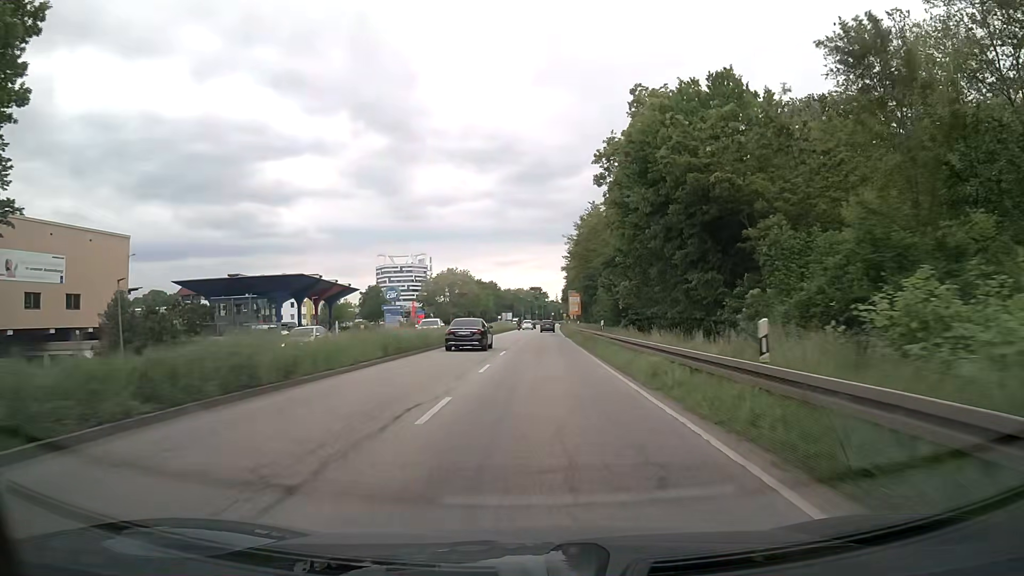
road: primary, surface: asphalt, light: Day
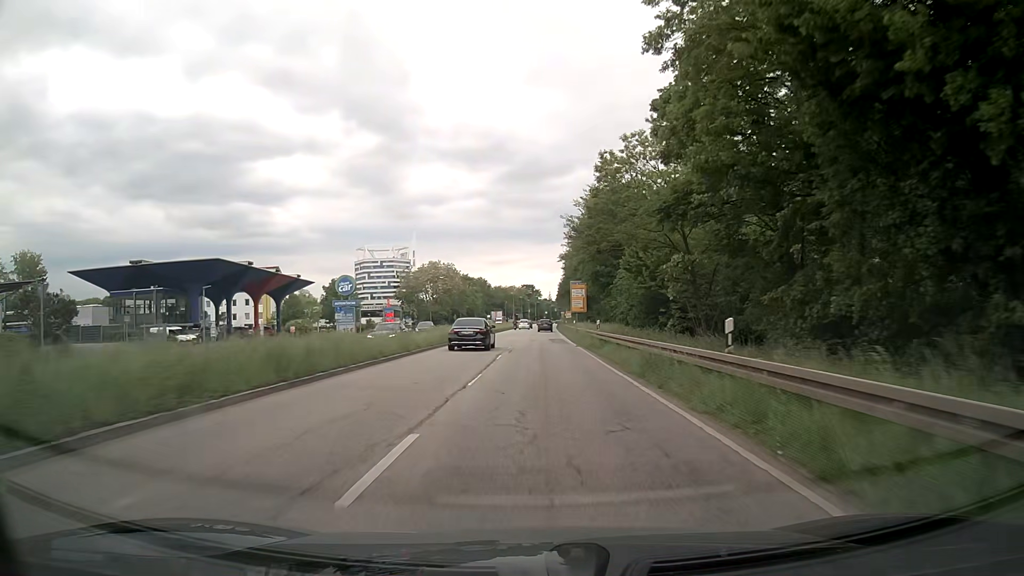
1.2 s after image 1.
(+0.1, +21.9) m; 0°
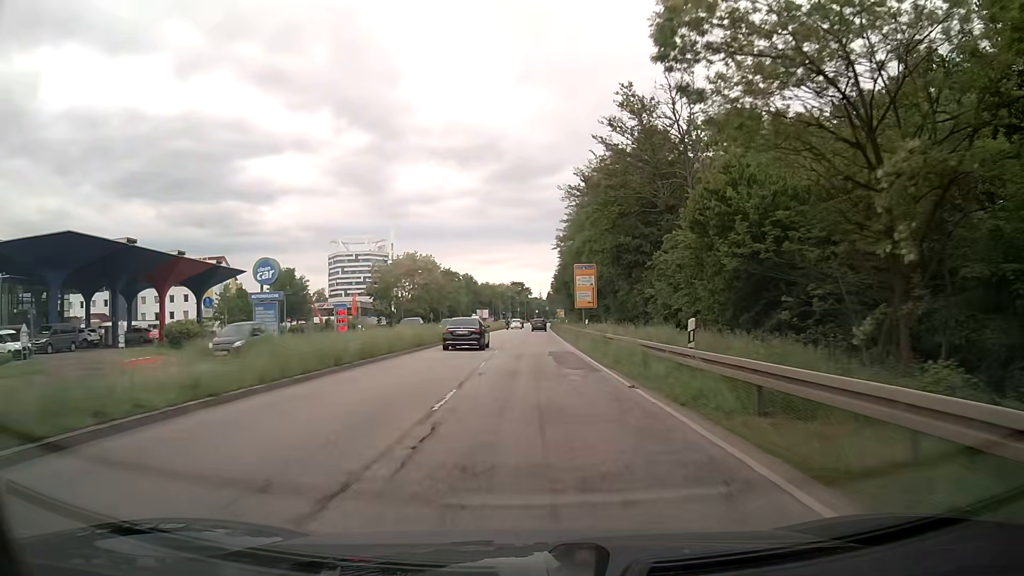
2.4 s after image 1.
(+0.2, +22.0) m; +1°
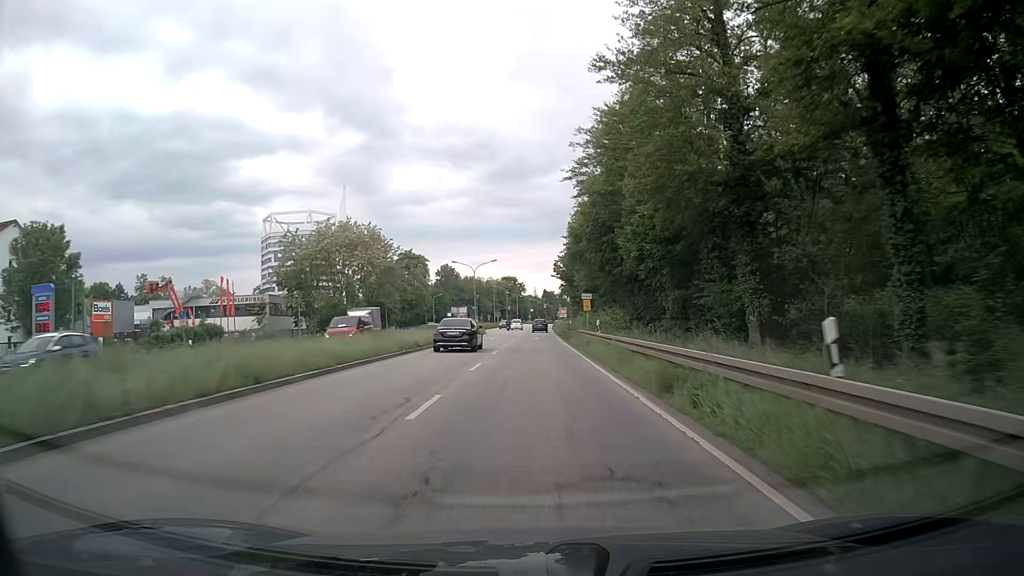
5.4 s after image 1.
(+0.3, +55.1) m; 0°
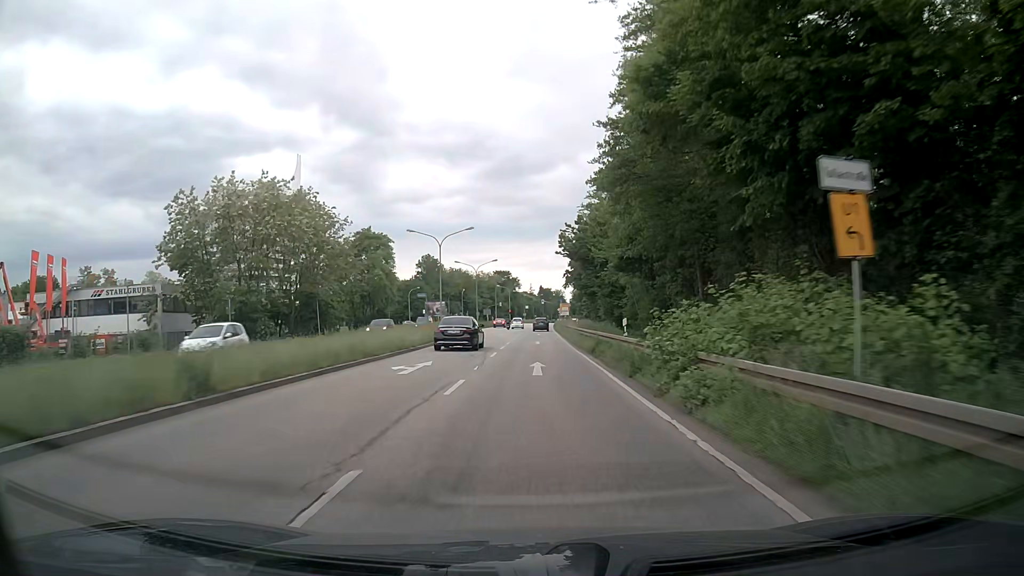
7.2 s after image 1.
(+0.1, +33.1) m; 0°
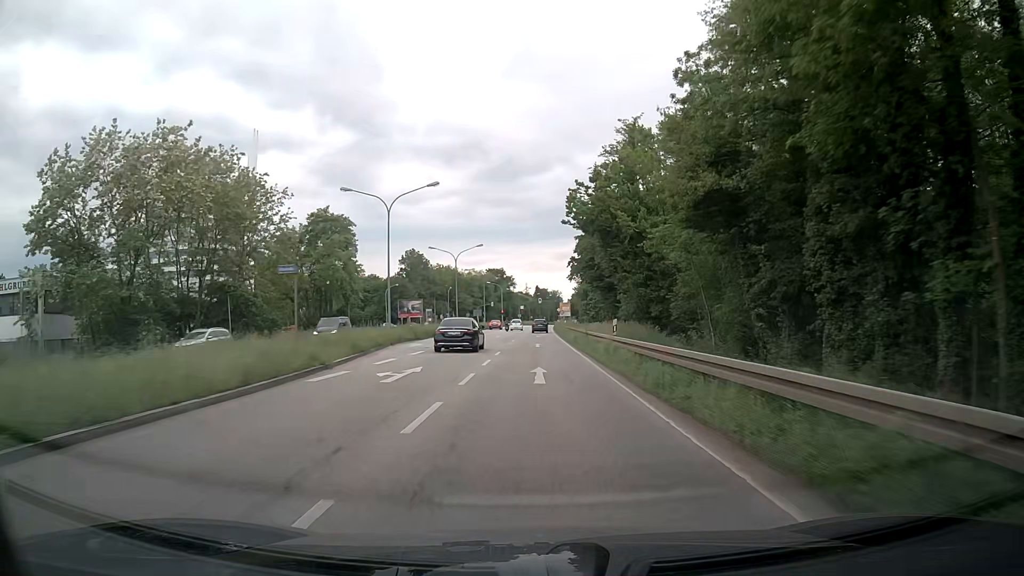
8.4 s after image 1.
(+0.1, +22.1) m; 0°
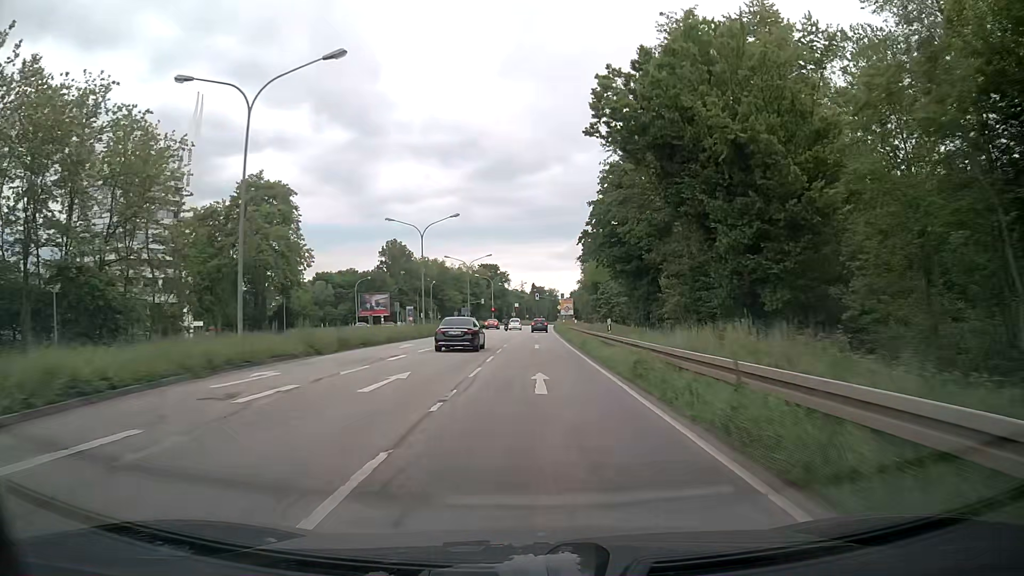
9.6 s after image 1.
(+0.1, +22.1) m; 0°
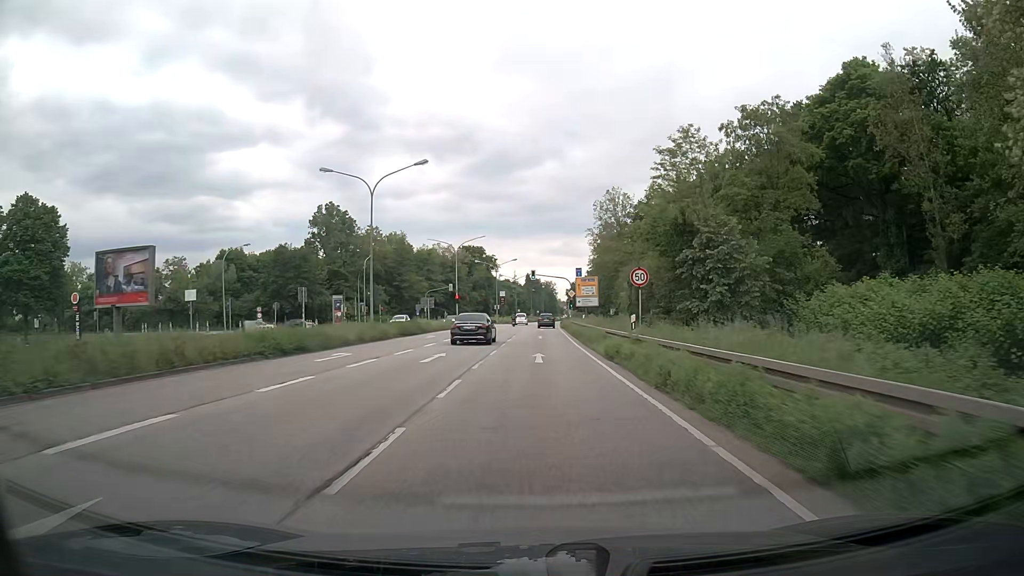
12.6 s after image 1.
(+0.2, +52.8) m; 0°
(0, +10) (0, +20) (0, +30) (0, +40) (0, +50) (+1, +60) (+1, +70) (+2, +80) (+2, +90) (+3, +100) m
